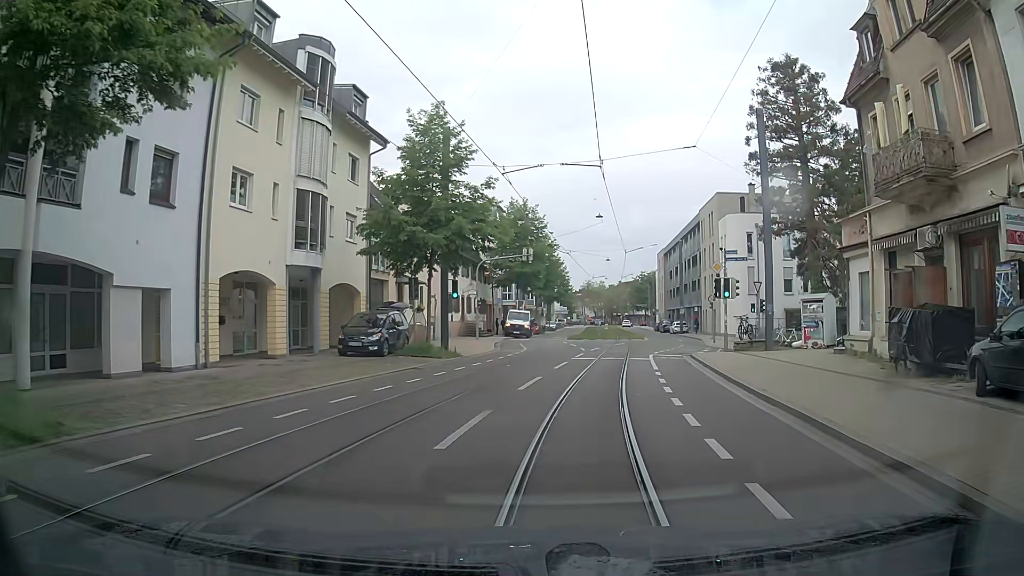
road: tertiary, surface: asphalt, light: Day
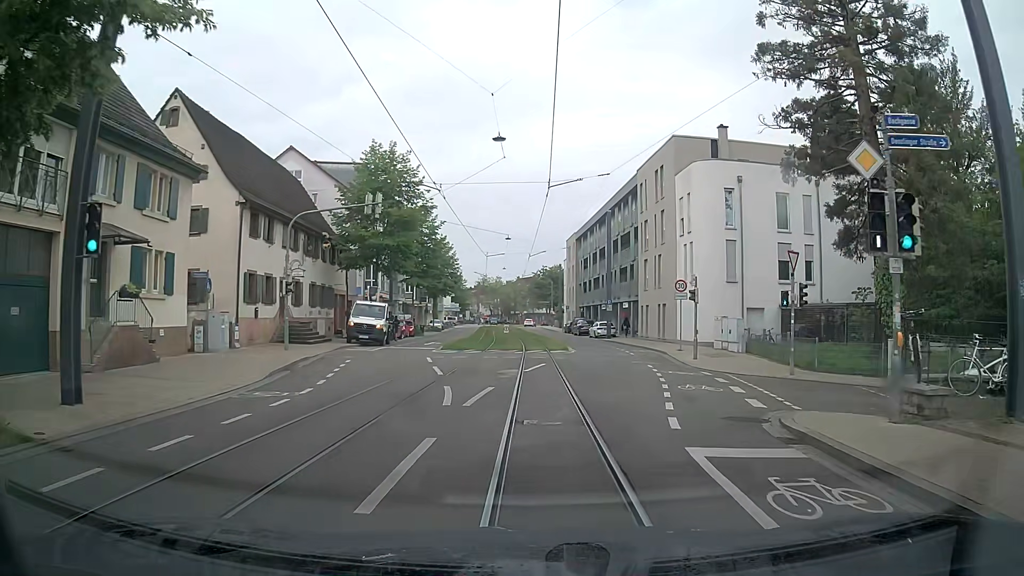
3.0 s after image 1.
(+1.9, +20.2) m; +9°
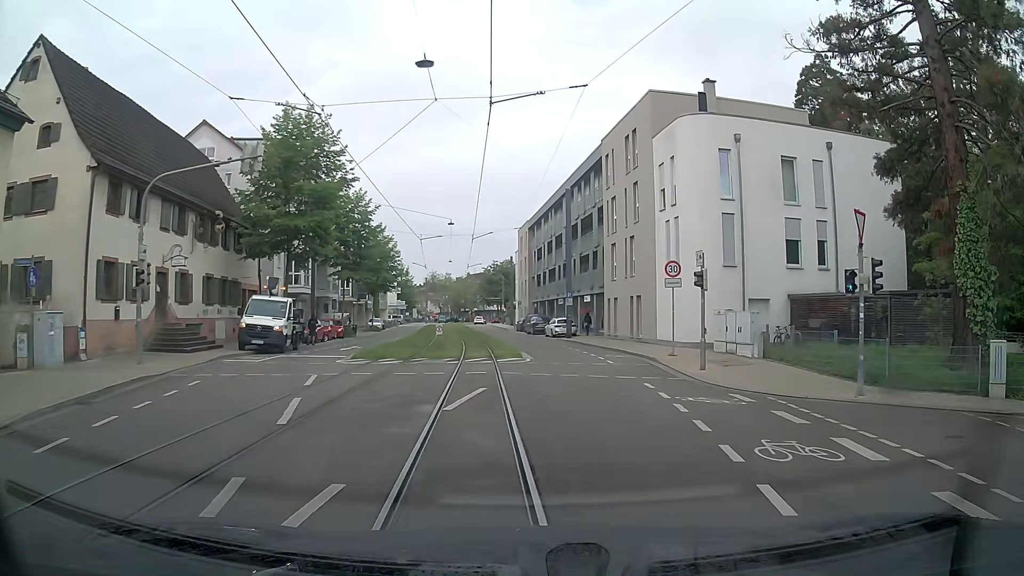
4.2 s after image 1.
(+0.2, +8.2) m; +4°
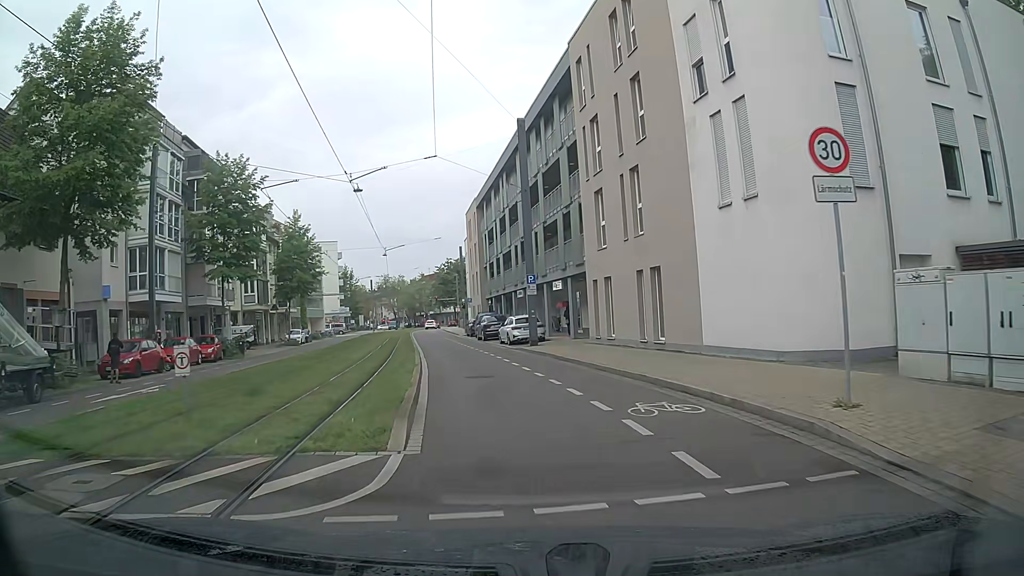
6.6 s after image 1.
(+0.6, +16.1) m; +3°
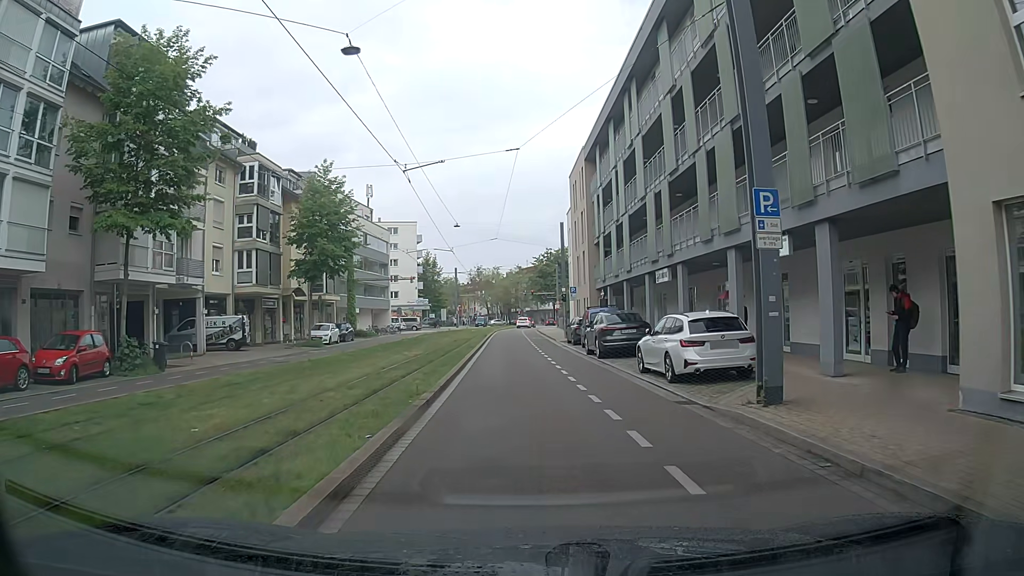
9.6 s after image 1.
(-1.9, +19.9) m; -9°
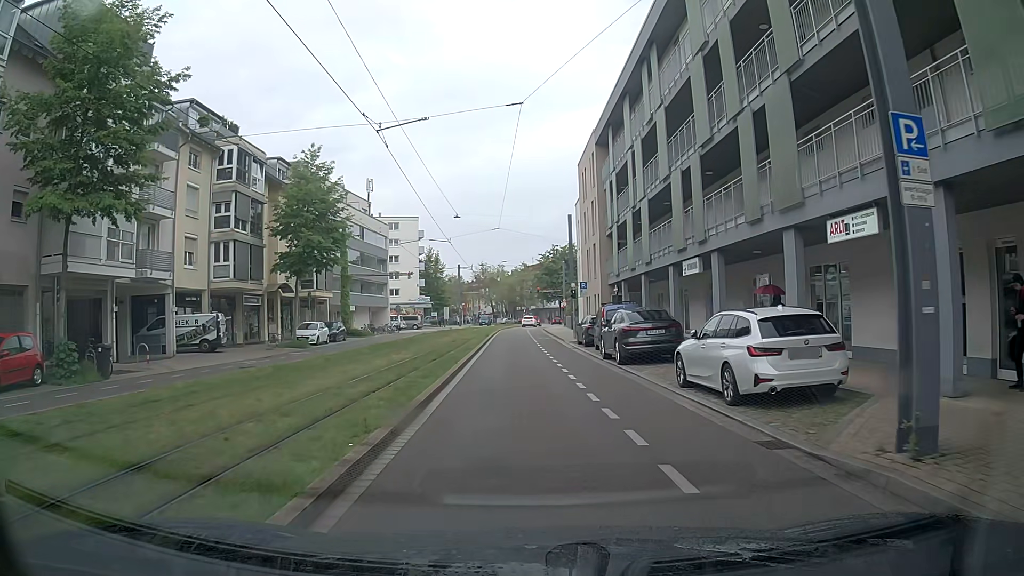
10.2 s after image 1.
(-0.1, +4.0) m; -1°
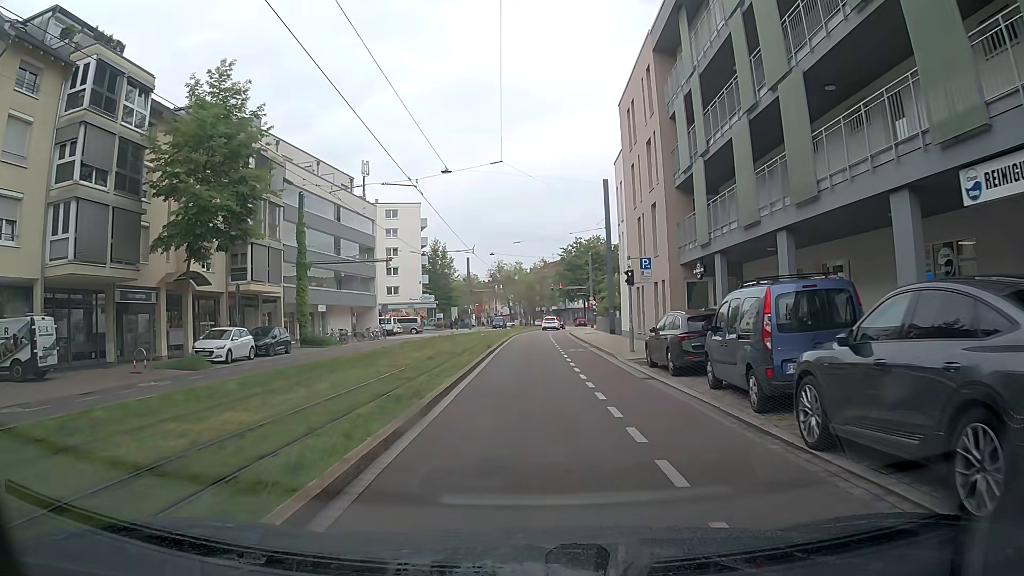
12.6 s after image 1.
(-0.1, +15.9) m; +2°
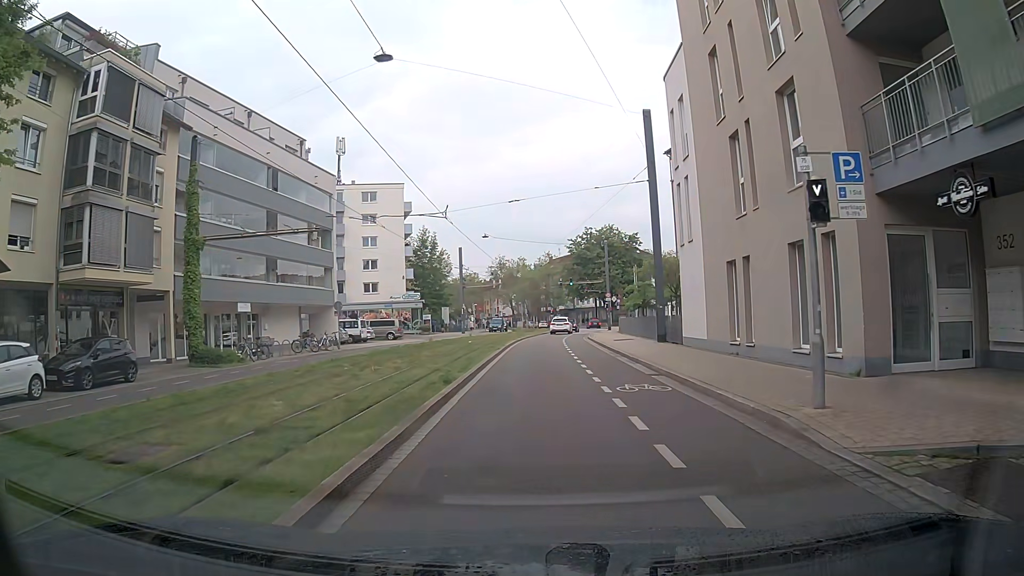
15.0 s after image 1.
(-0.7, +15.5) m; -2°
(0, +10) (0, +20) (0, +30) (0, +40) (+1, +50) (+1, +60) (+2, +70) (+4, +80) (+6, +89) (+8, +99) m
